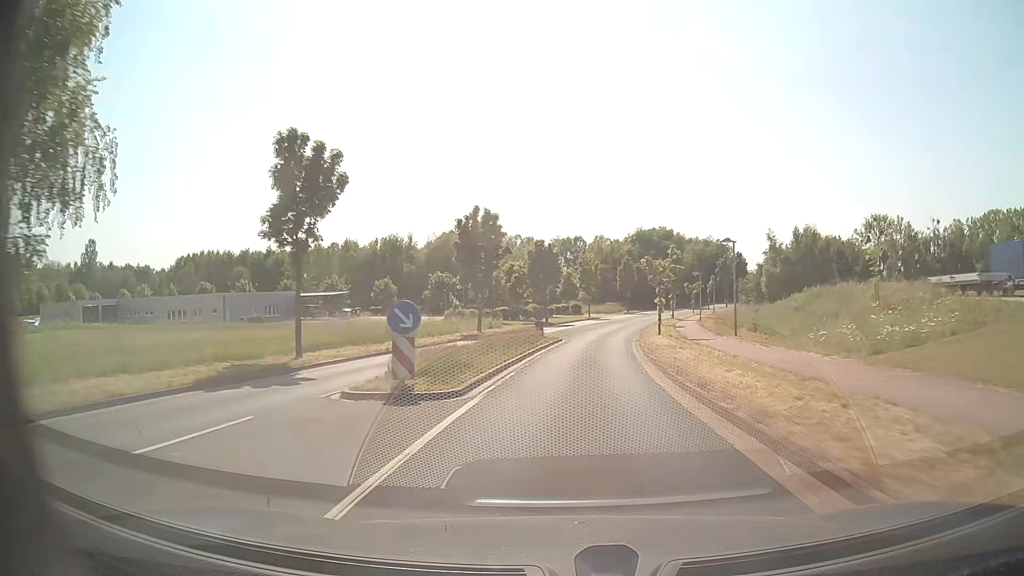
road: tertiary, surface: asphalt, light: Day
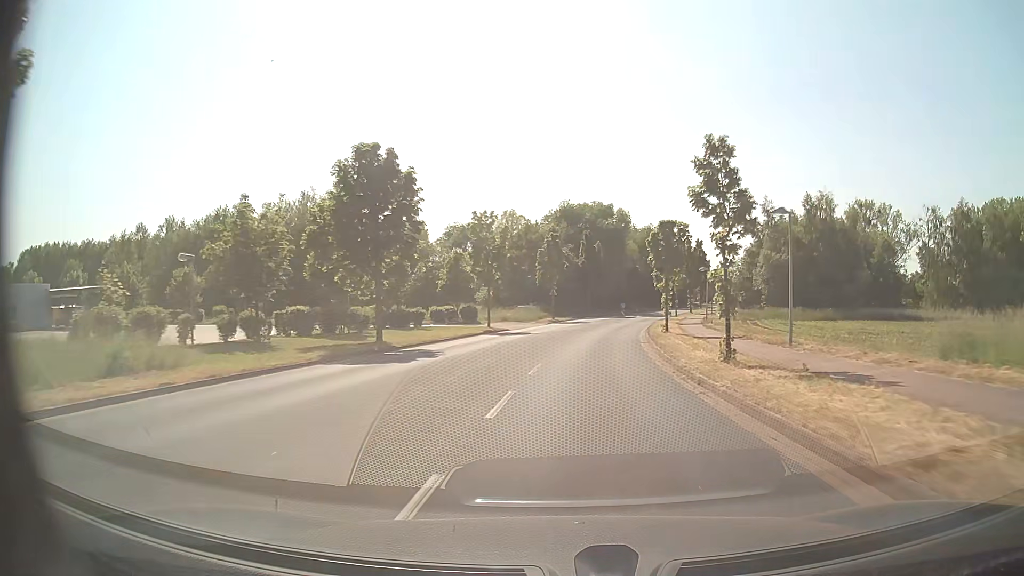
(+2.2, +40.7) m; +7°
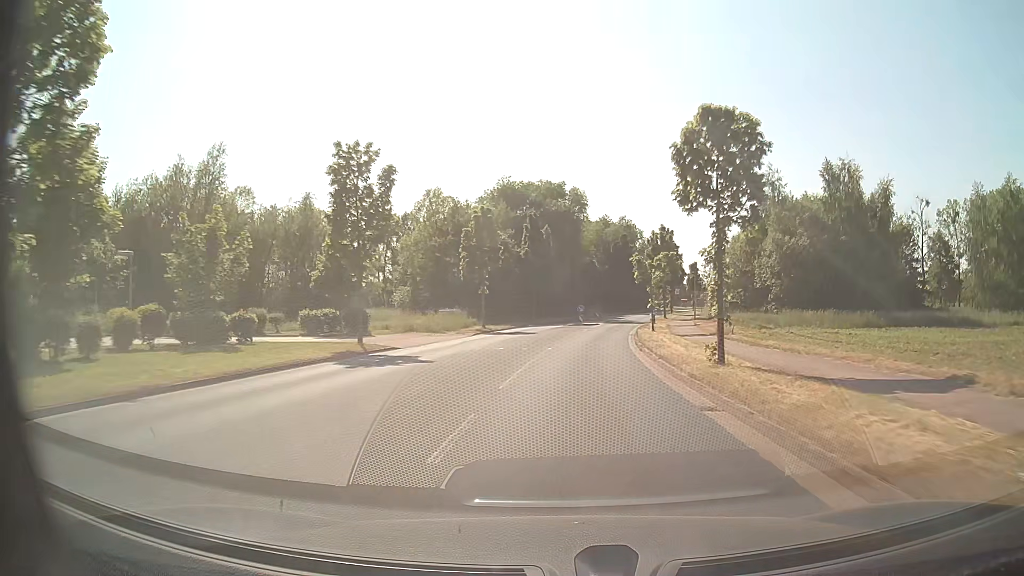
(+0.8, +20.6) m; +5°
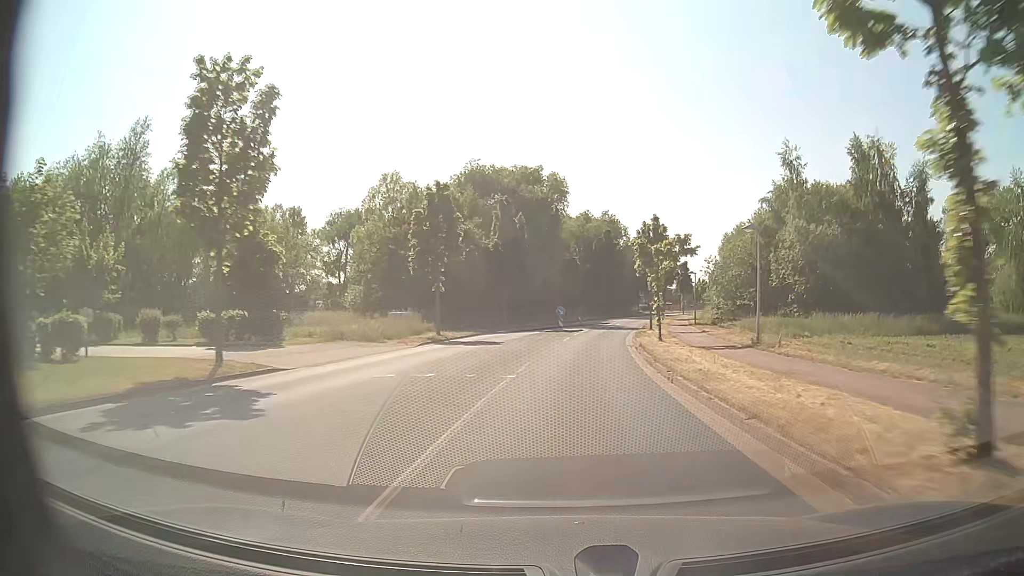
(+0.2, +10.4) m; +2°
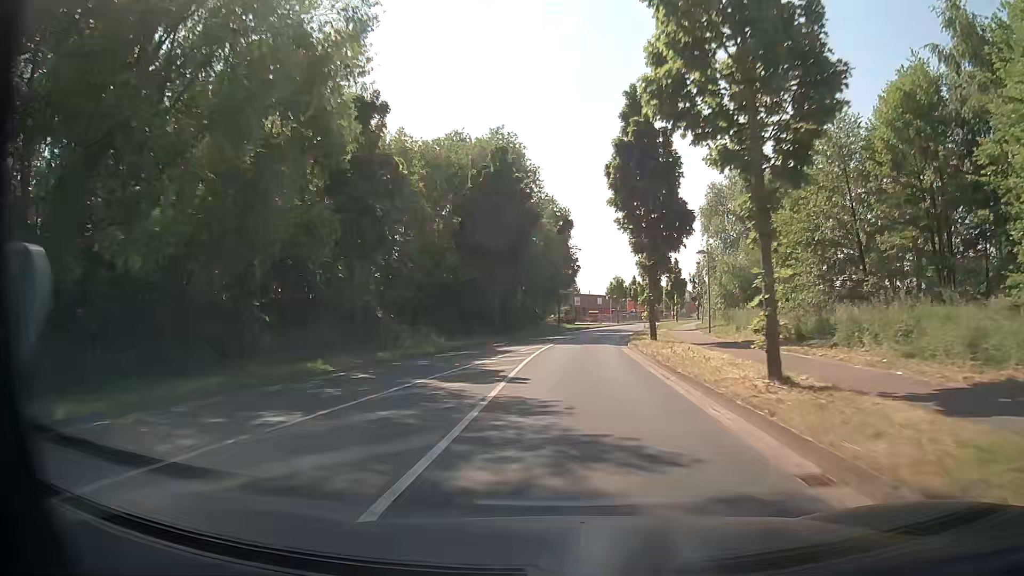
(+4.2, +52.1) m; +9°
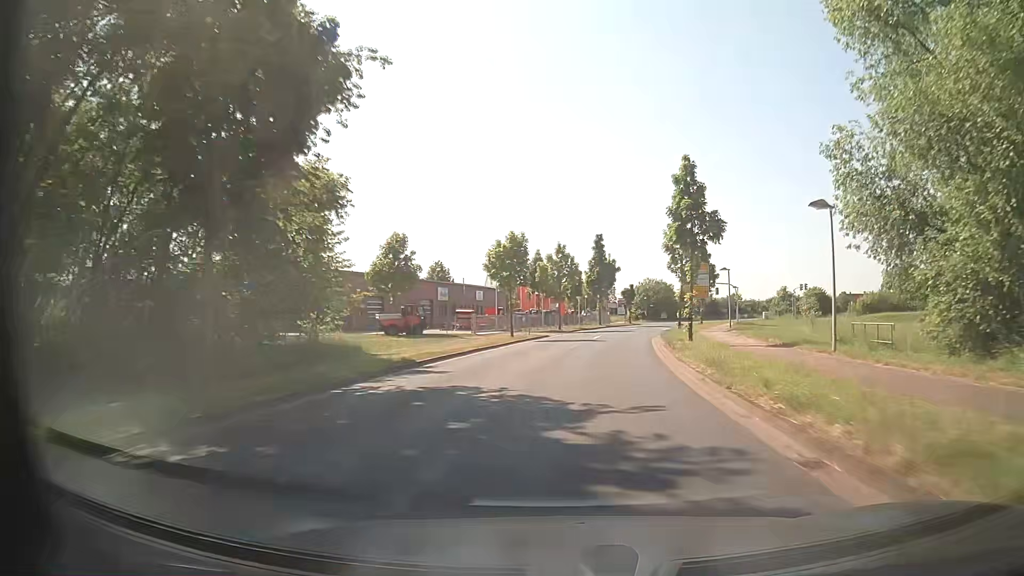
(+3.6, +52.1) m; +9°
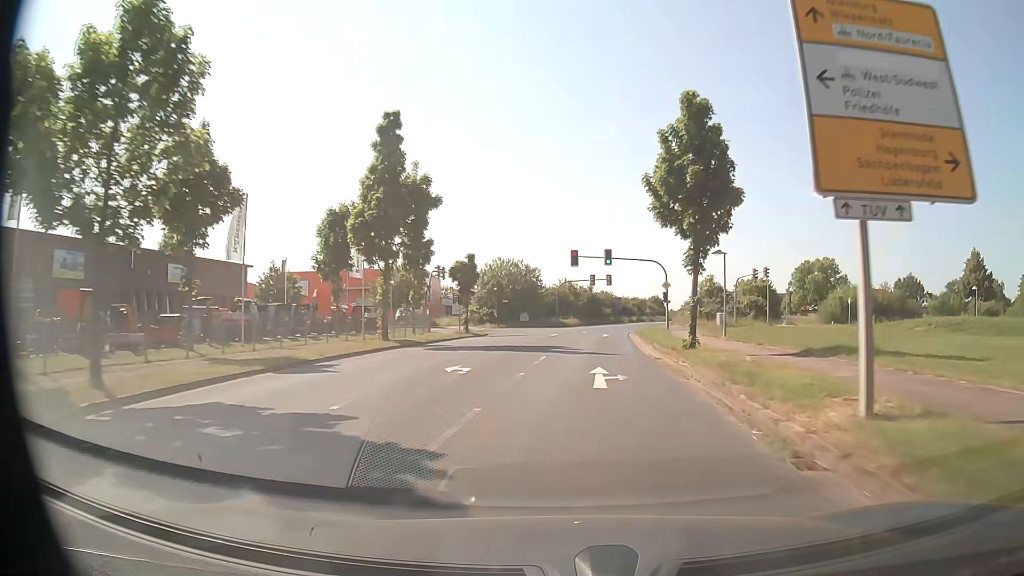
(+5.4, +48.8) m; +13°
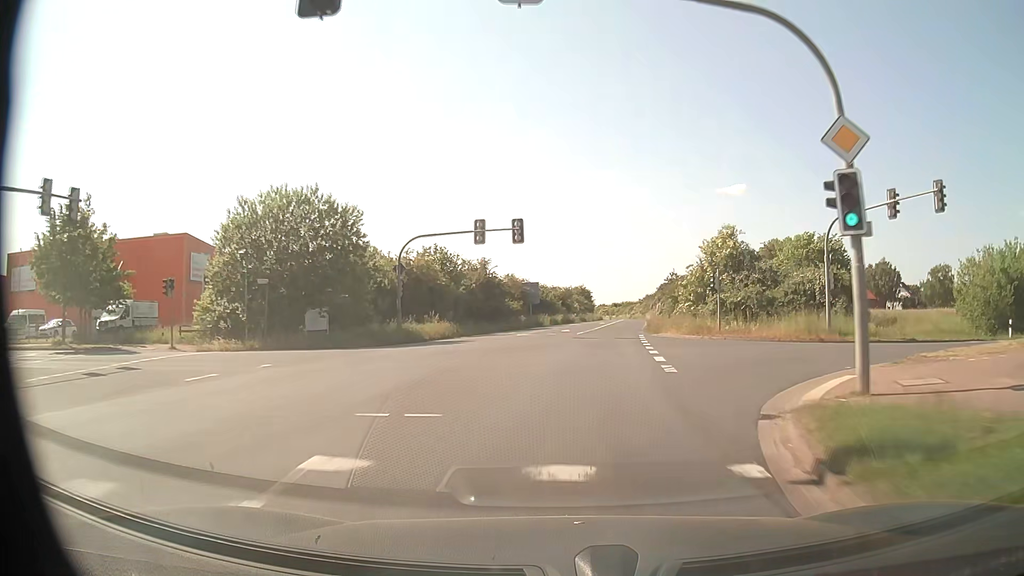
(+3.7, +48.7) m; +8°
(0, +10) (+1, +20) (+1, +30) (+2, +40) (+4, +50) (+5, +60) (+7, +70) (+8, +79) (+9, +89) (+11, +99) m
